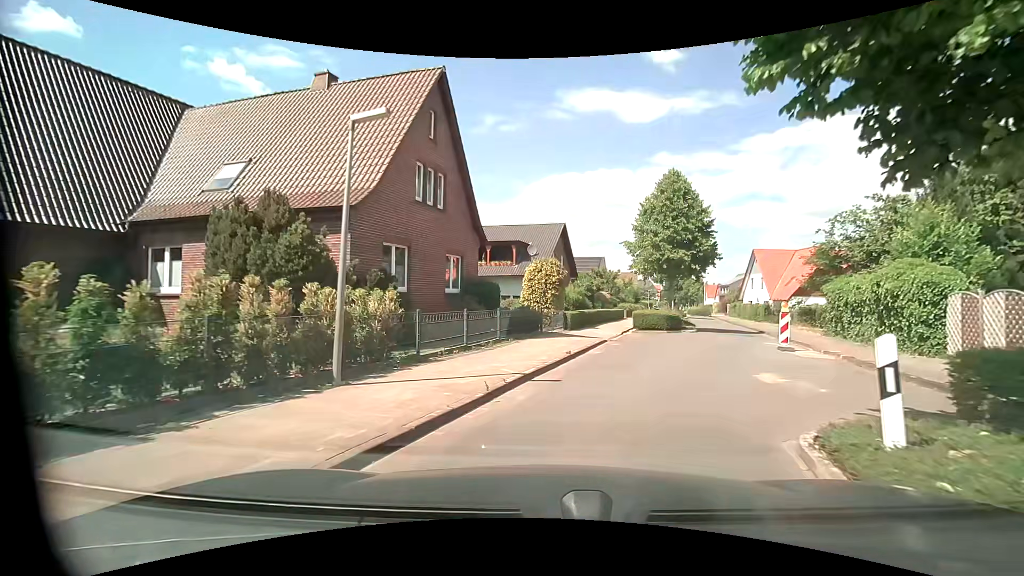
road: unclassified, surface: asphalt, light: Day
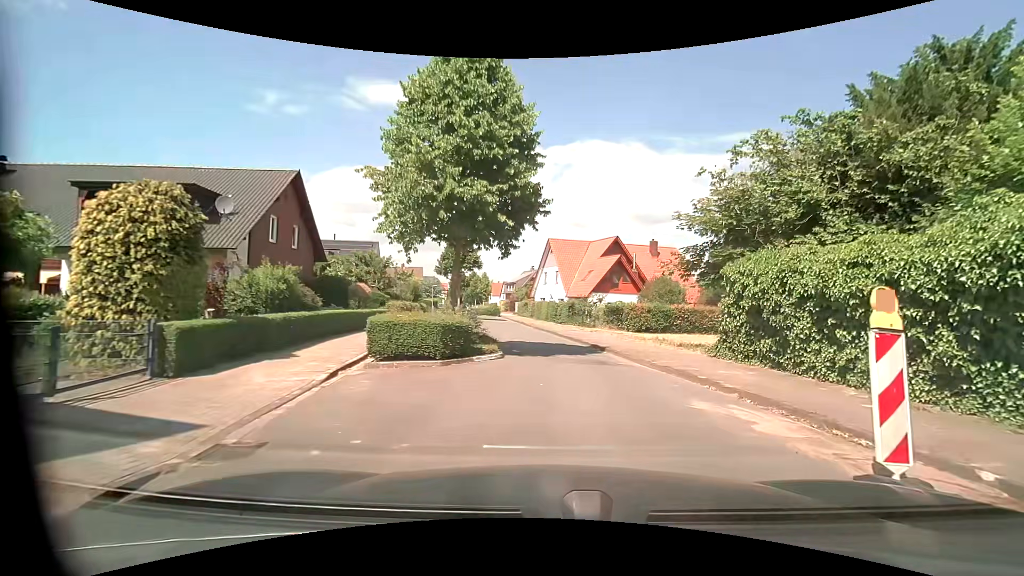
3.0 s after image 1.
(+2.8, +14.8) m; +24°
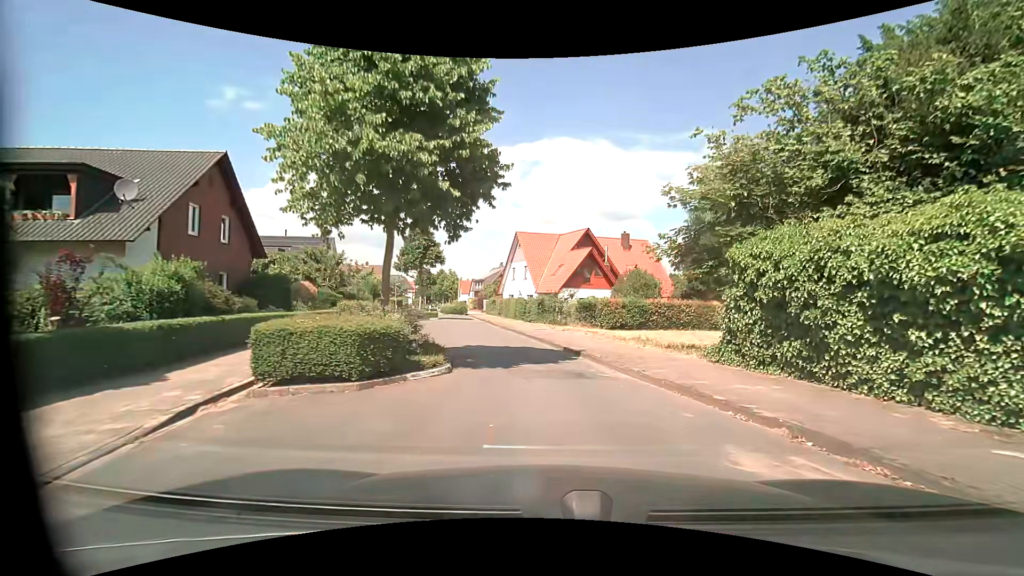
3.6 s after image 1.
(+0.1, +3.0) m; +4°
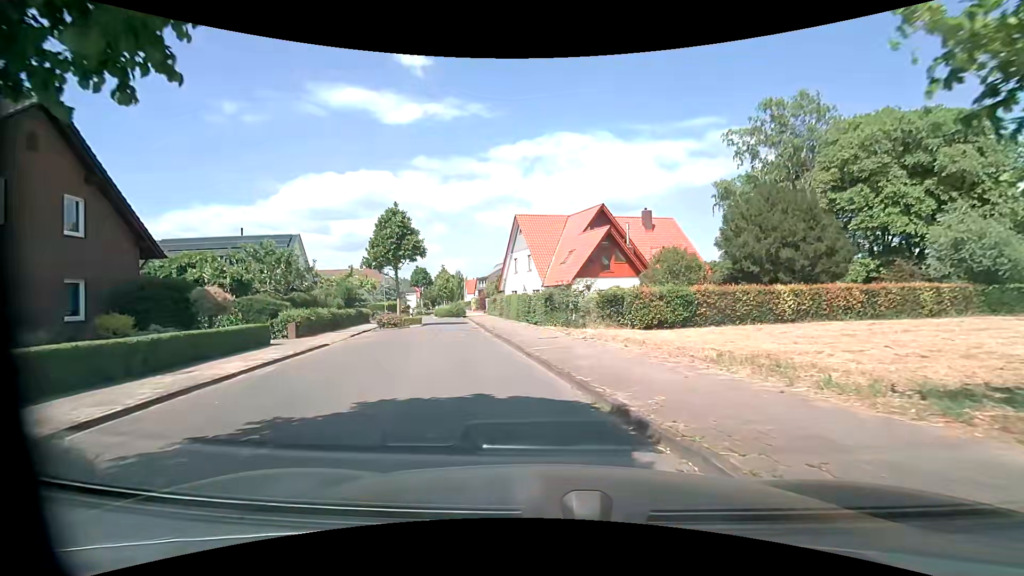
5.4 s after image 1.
(0.0, +8.7) m; -1°
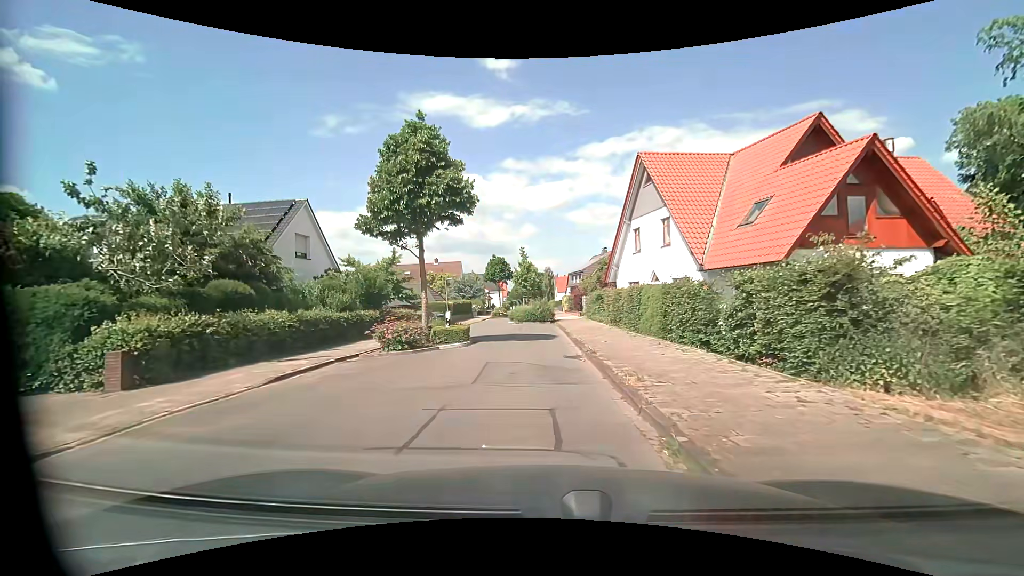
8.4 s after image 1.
(-2.4, +16.9) m; -11°
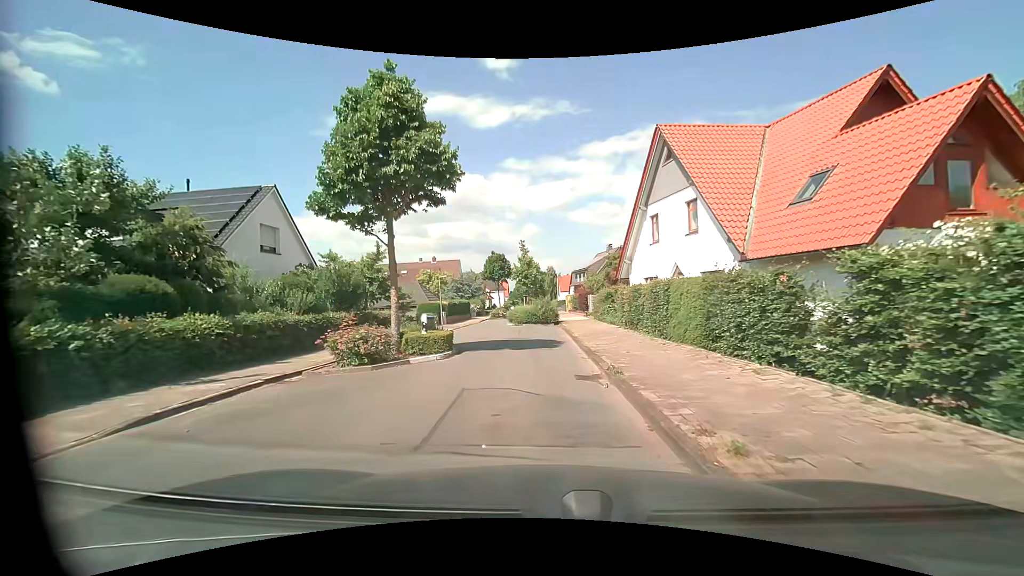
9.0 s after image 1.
(0.0, +3.8) m; 0°
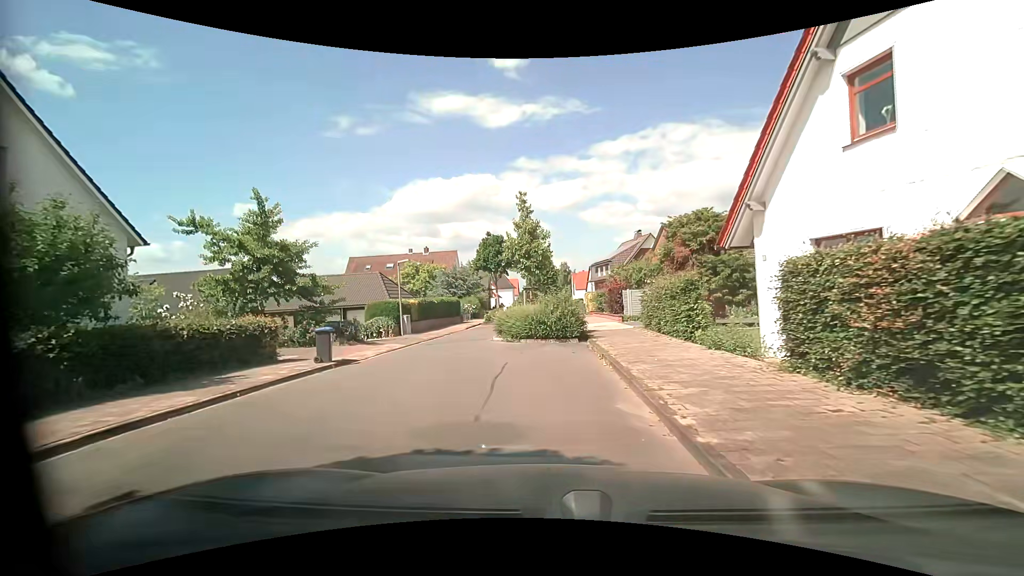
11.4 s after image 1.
(0.0, +14.5) m; 0°
